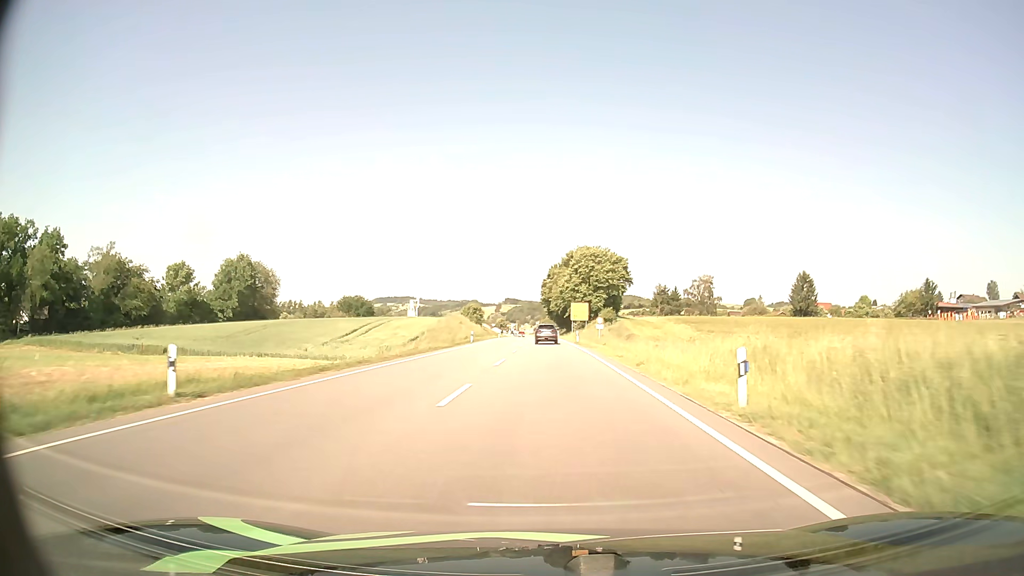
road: primary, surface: asphalt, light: Day
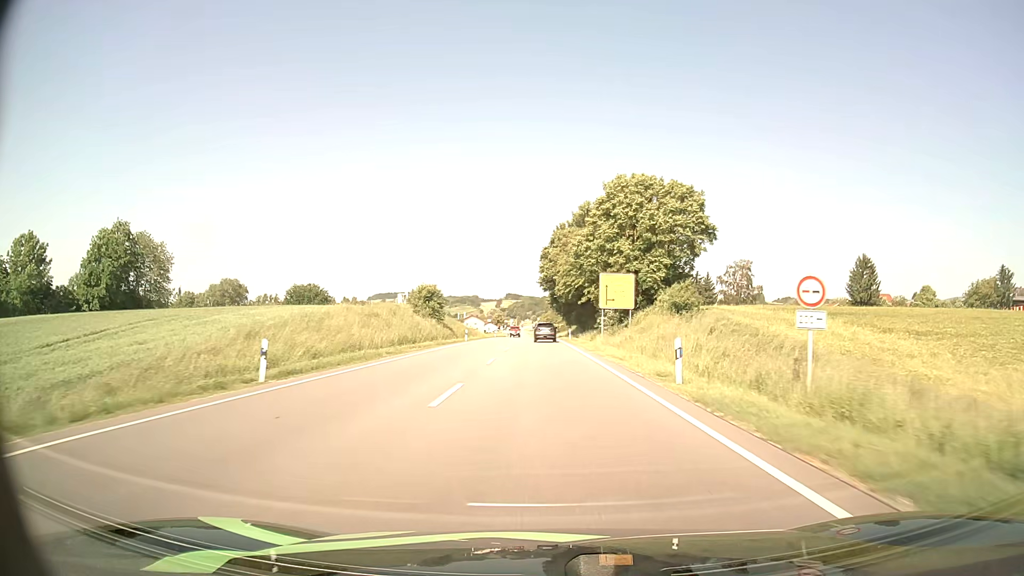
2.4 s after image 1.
(-0.1, +47.6) m; 0°
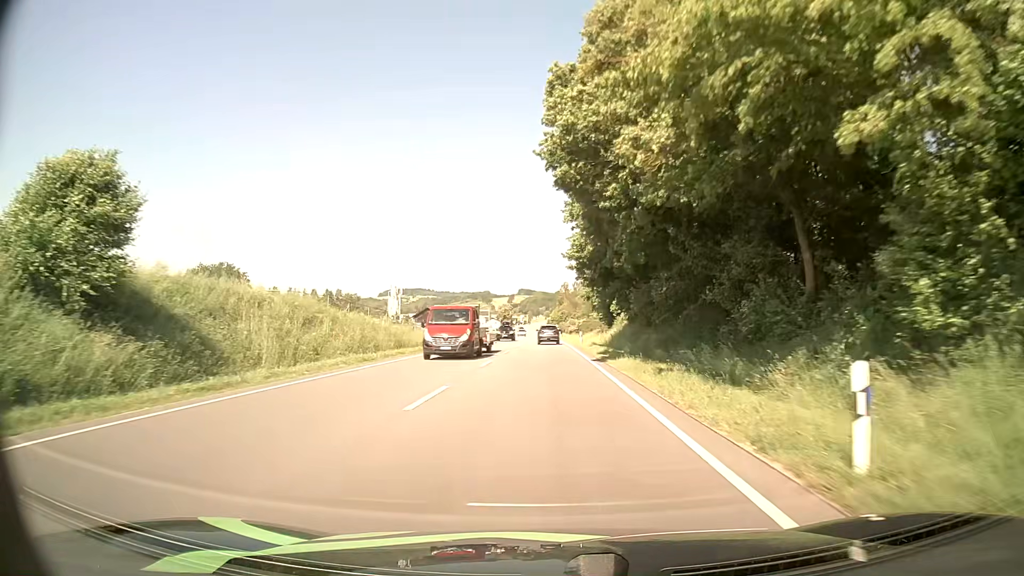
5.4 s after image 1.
(-0.4, +58.0) m; -1°
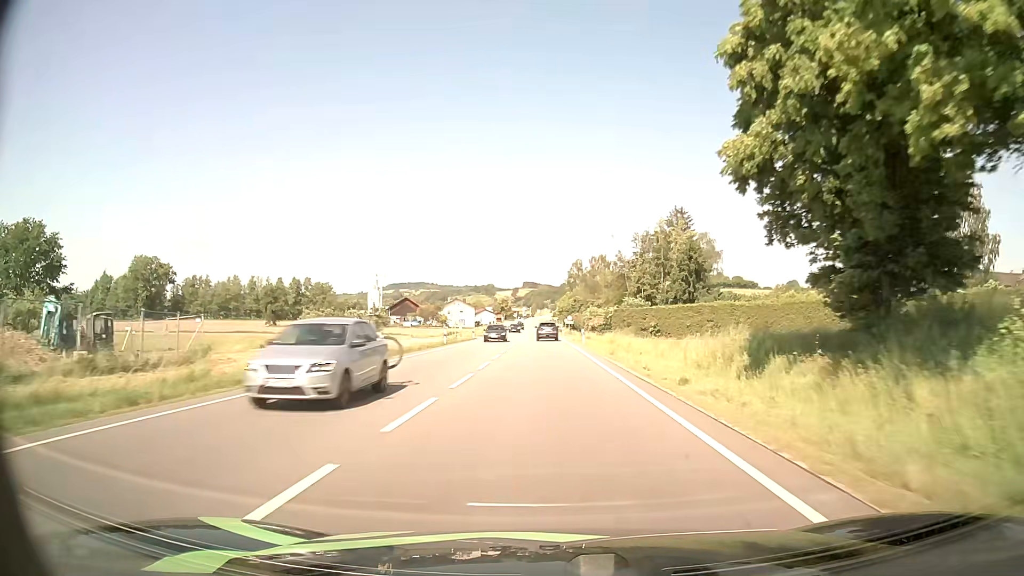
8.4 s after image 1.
(-0.2, +57.0) m; -1°
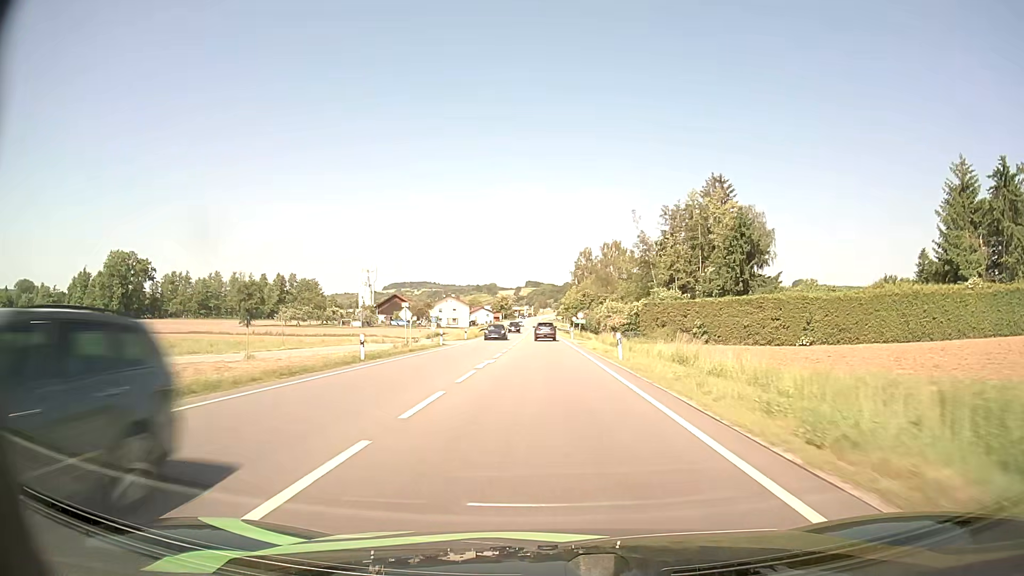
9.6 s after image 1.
(0.0, +22.7) m; 0°
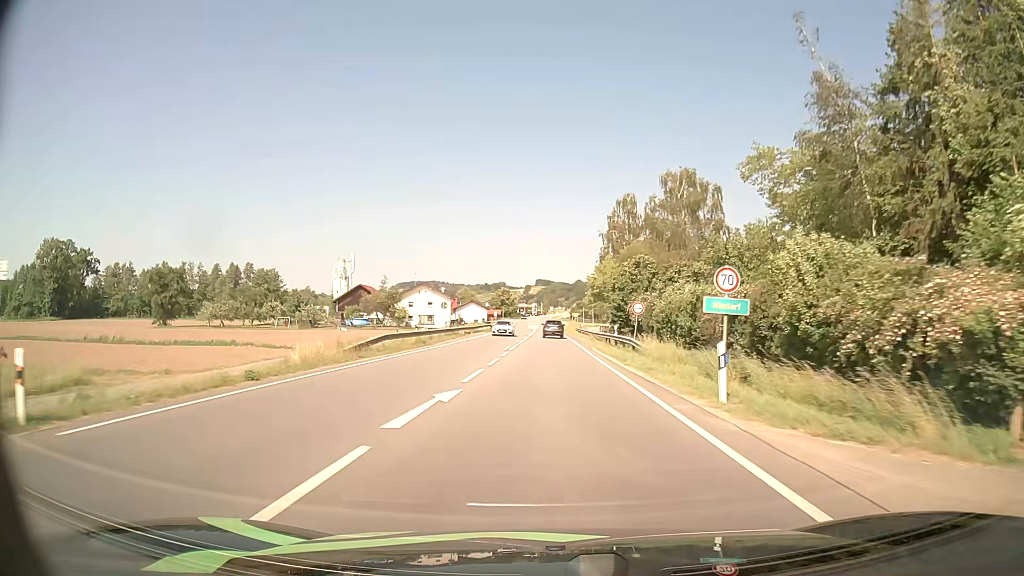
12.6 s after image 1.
(-0.5, +54.4) m; -1°
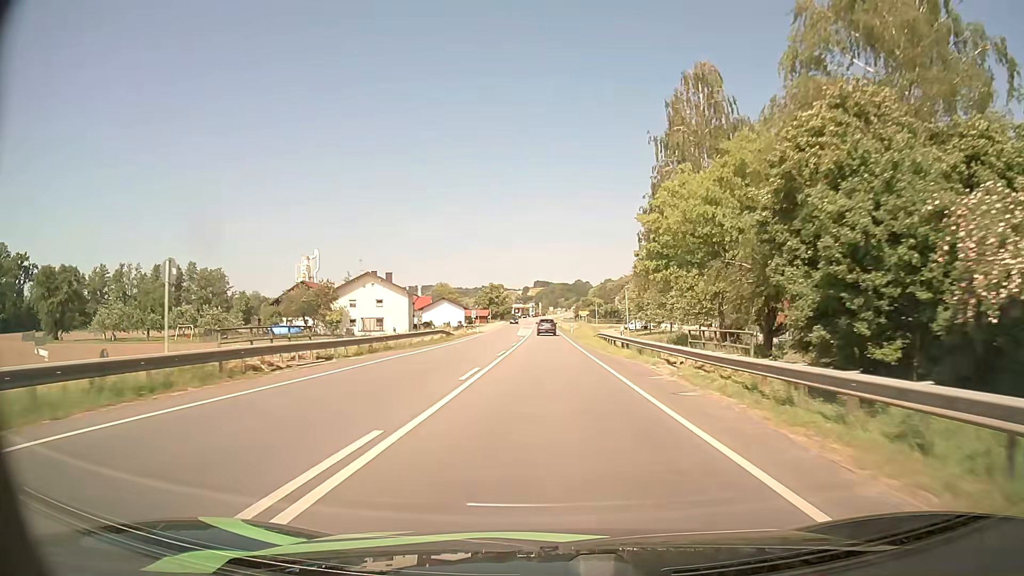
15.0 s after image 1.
(0.0, +40.9) m; 0°
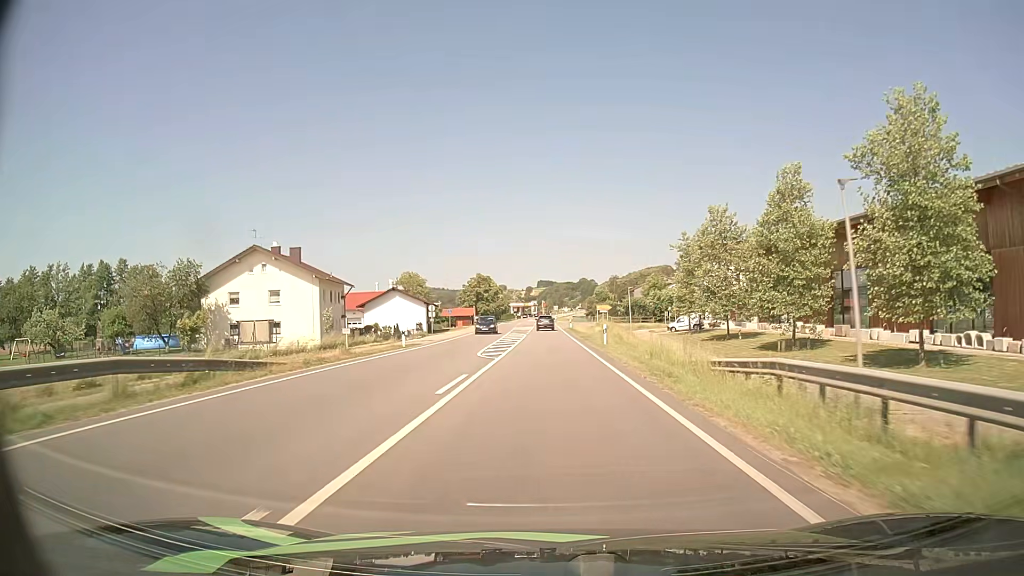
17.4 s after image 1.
(-0.1, +39.3) m; 0°
(0, +10) (0, +20) (0, +30) (0, +40) (0, +50) (0, +60) (0, +70) (0, +80) (+2, +90) (+7, +98) m
